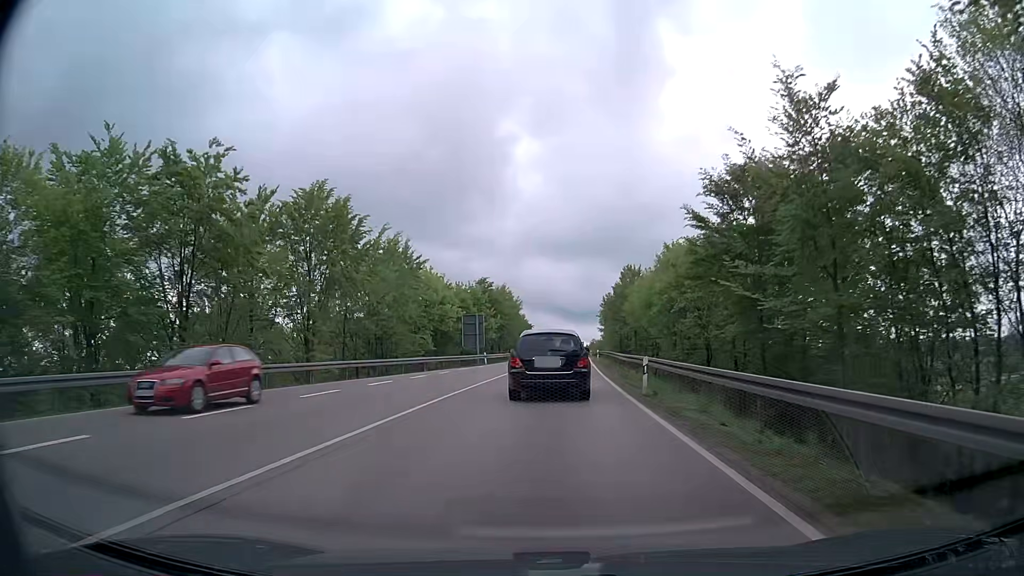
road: primary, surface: asphalt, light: Day
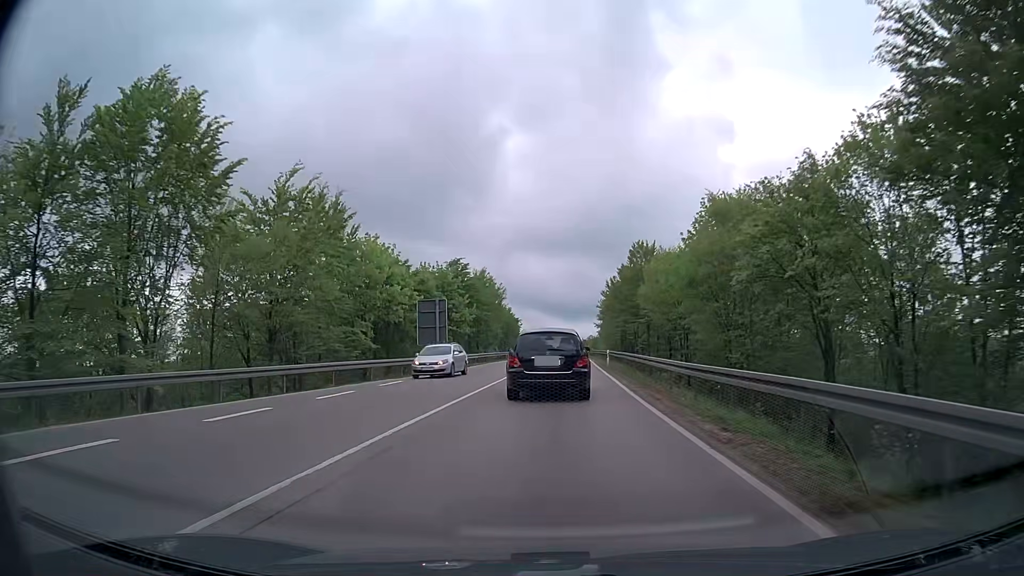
(+0.1, +17.9) m; +1°
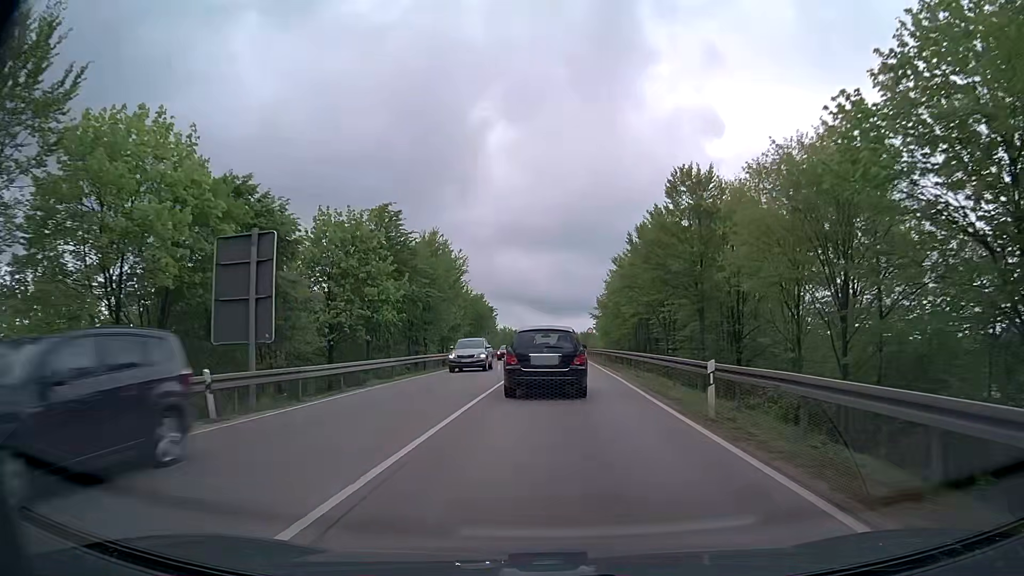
(+0.2, +27.6) m; +2°
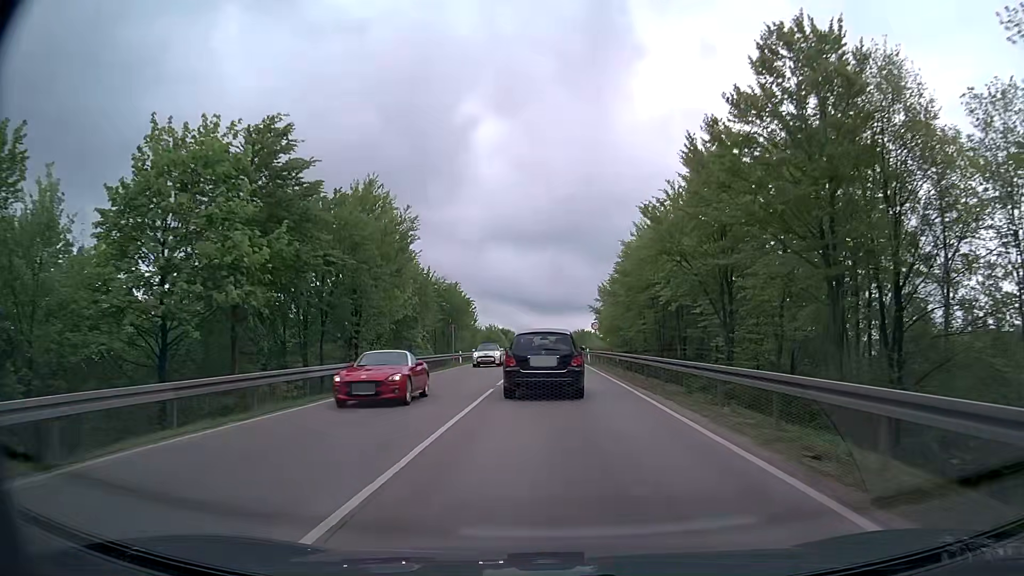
(0.0, +18.9) m; +1°
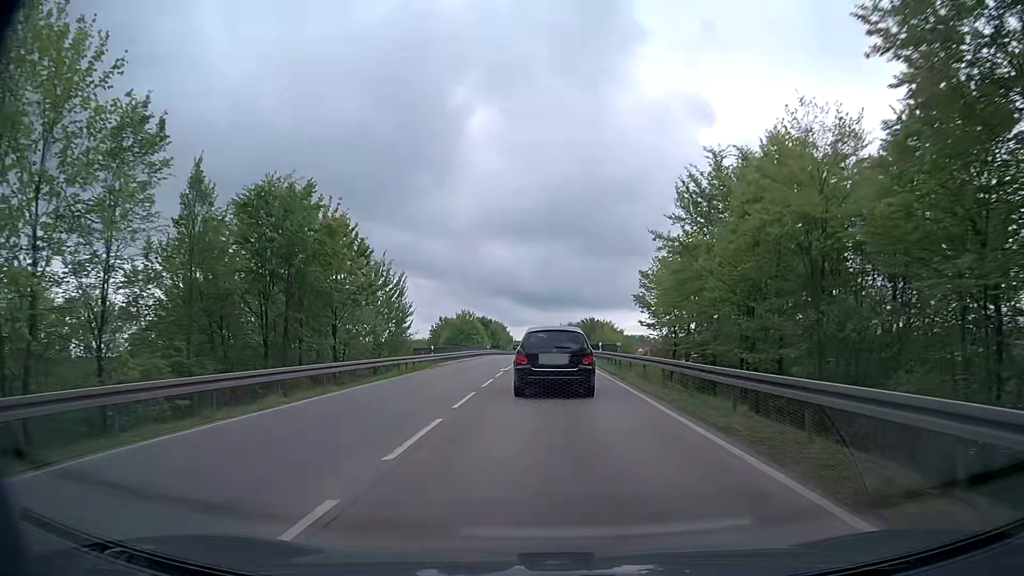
(+0.1, +50.4) m; 0°
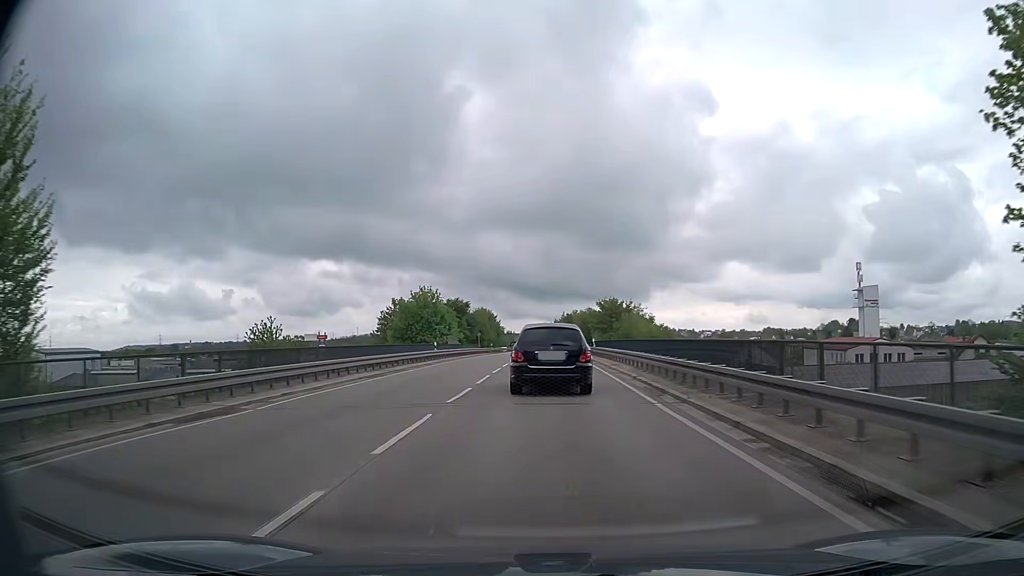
(0.0, +41.9) m; 0°
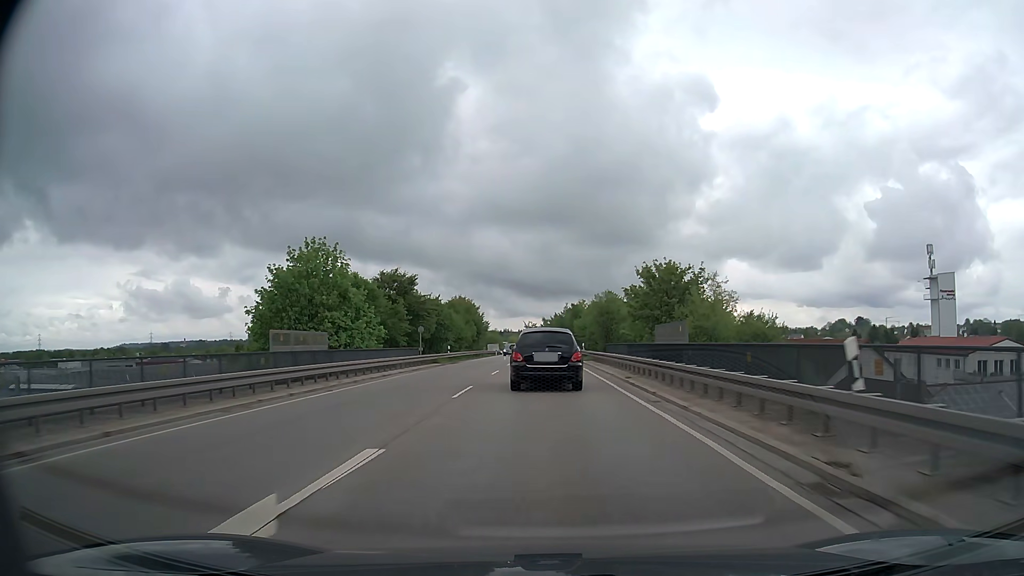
(0.0, +40.8) m; 0°
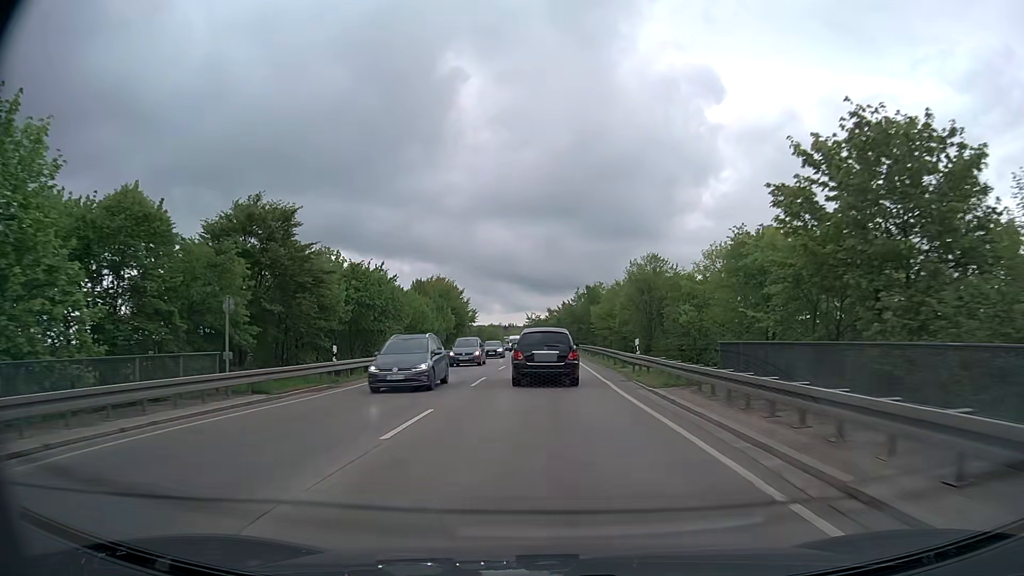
(0.0, +31.4) m; 0°
(0, +10) (0, +20) (0, +30) (0, +40) (0, +50) (0, +60) (0, +70) (-1, +80) (-1, +90) (-1, +100) m
